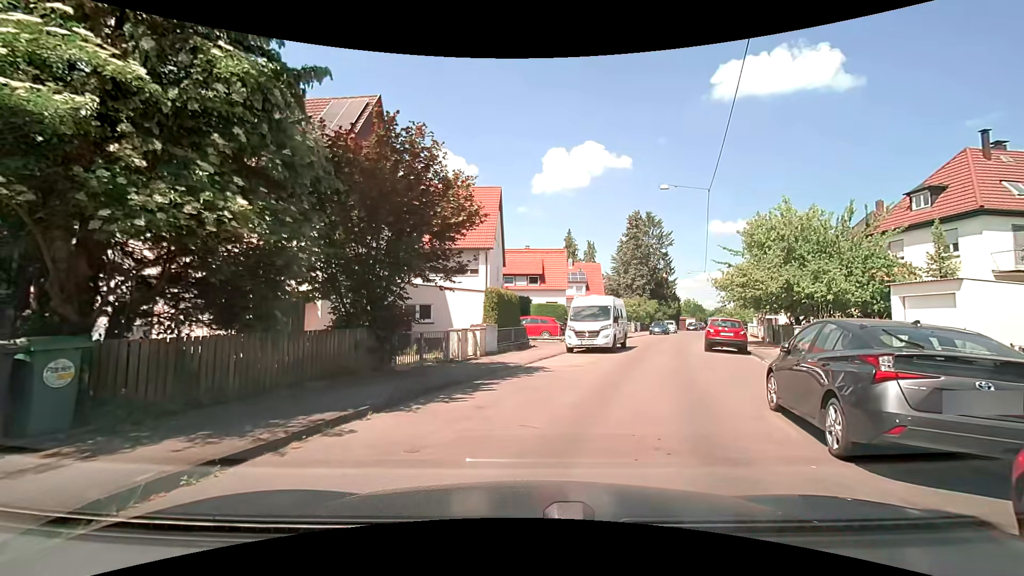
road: residential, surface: asphalt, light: Day
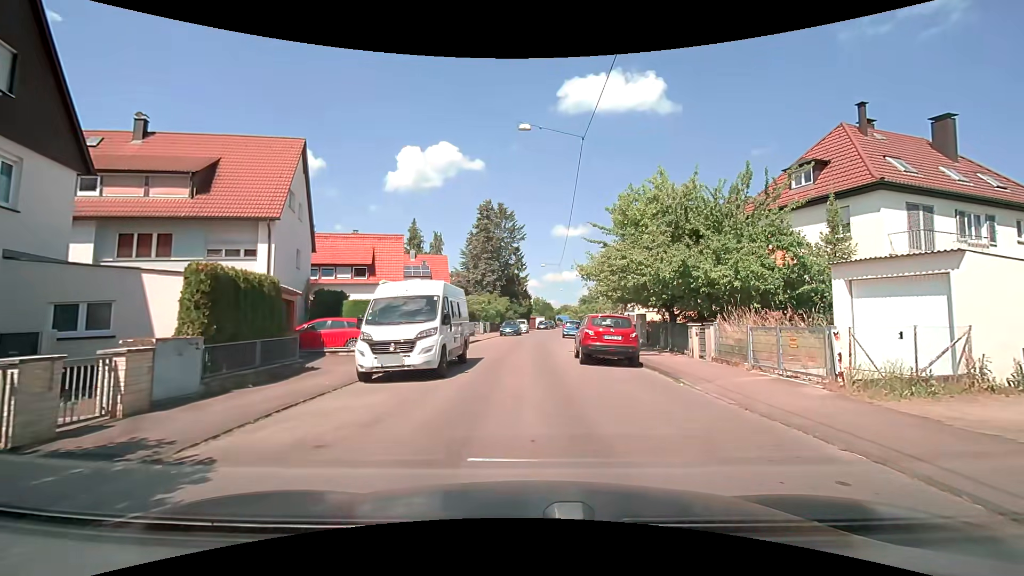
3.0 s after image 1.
(+1.3, +9.3) m; +15°
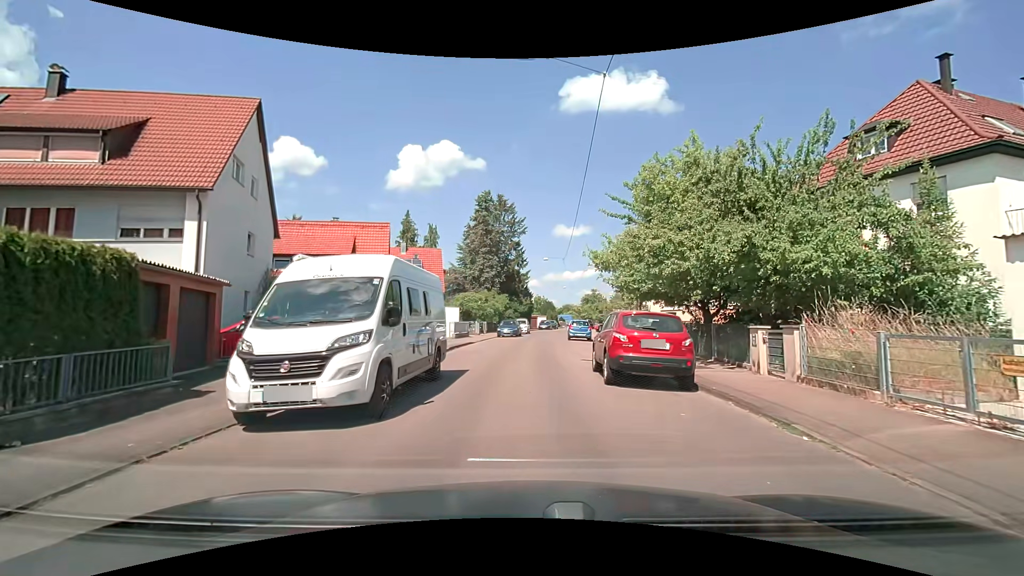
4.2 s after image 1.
(+0.1, +5.0) m; 0°
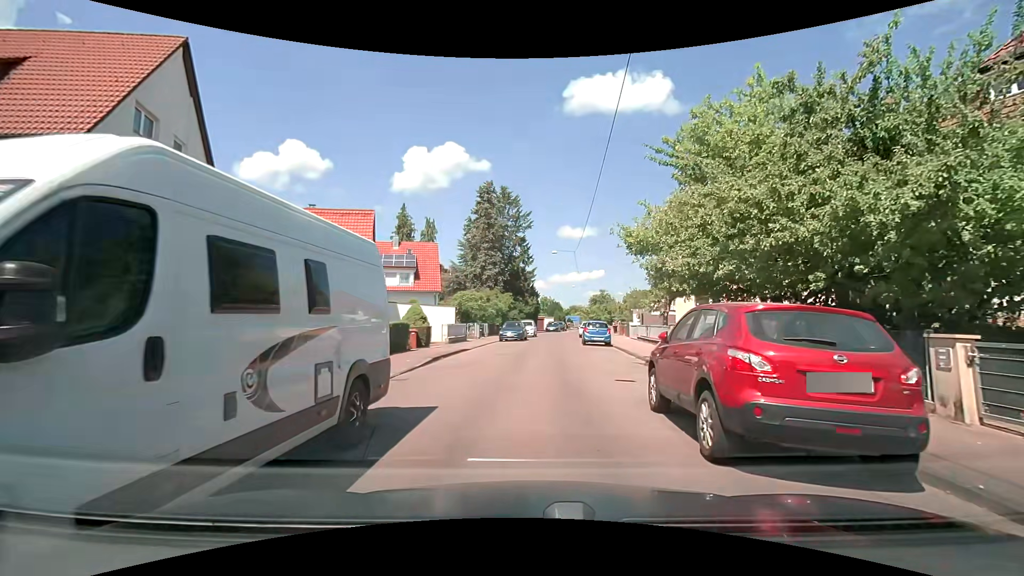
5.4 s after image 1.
(0.0, +5.7) m; 0°
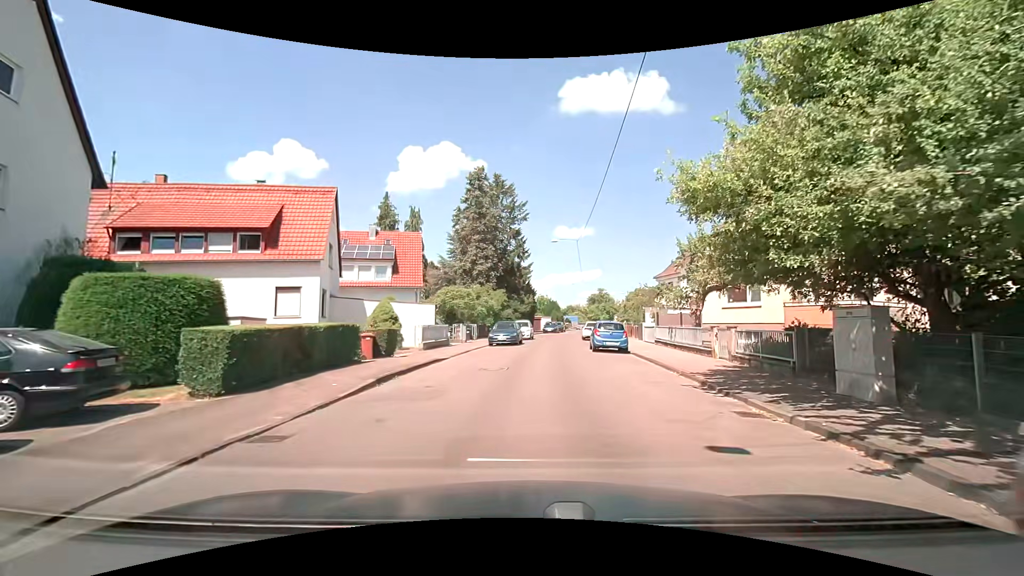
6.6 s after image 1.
(+0.1, +6.2) m; 0°
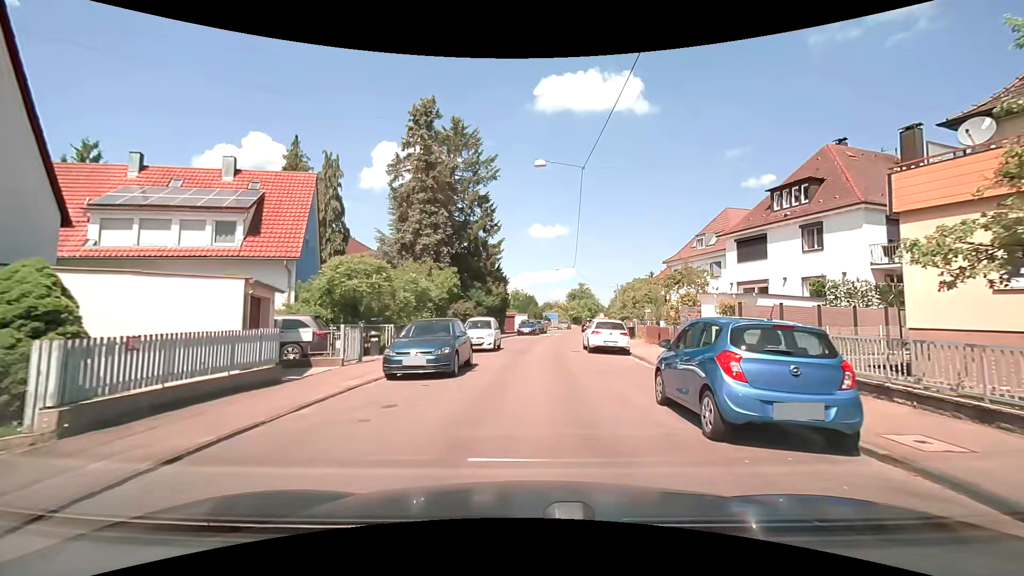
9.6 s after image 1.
(+0.6, +17.5) m; +3°
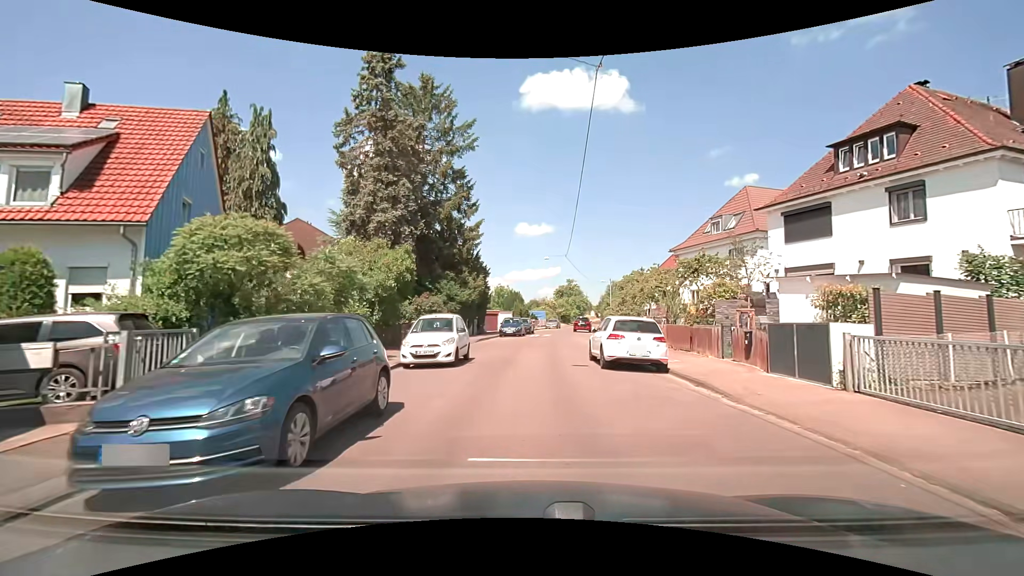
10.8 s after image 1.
(+0.1, +7.9) m; +1°
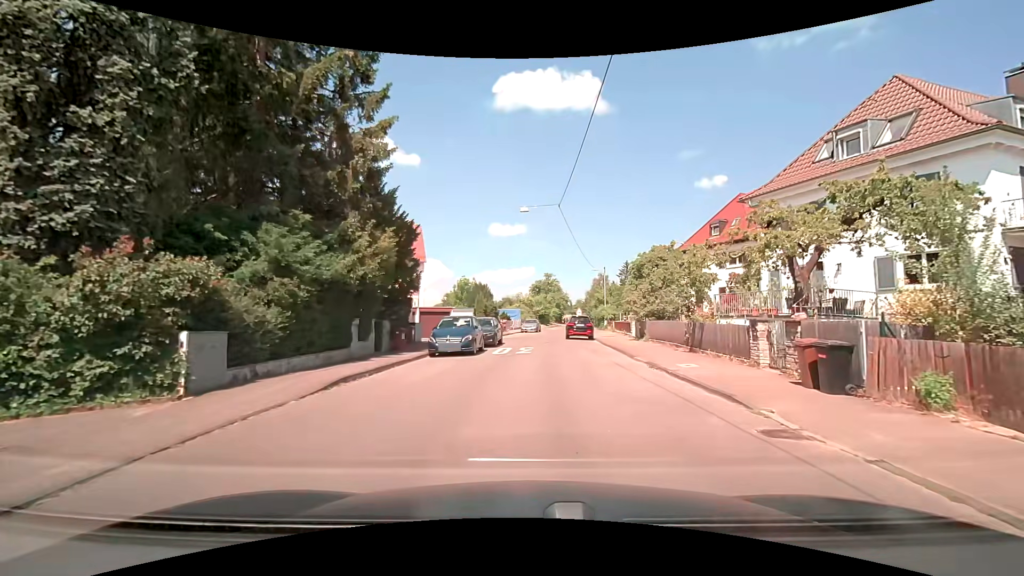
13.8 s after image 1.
(+0.6, +20.0) m; +4°
(0, +10) (+1, +20) (+1, +30) (+1, +40) (+2, +50) (+4, +60) (+3, +70) (+4, +80) (+6, +90) (+7, +99) m
